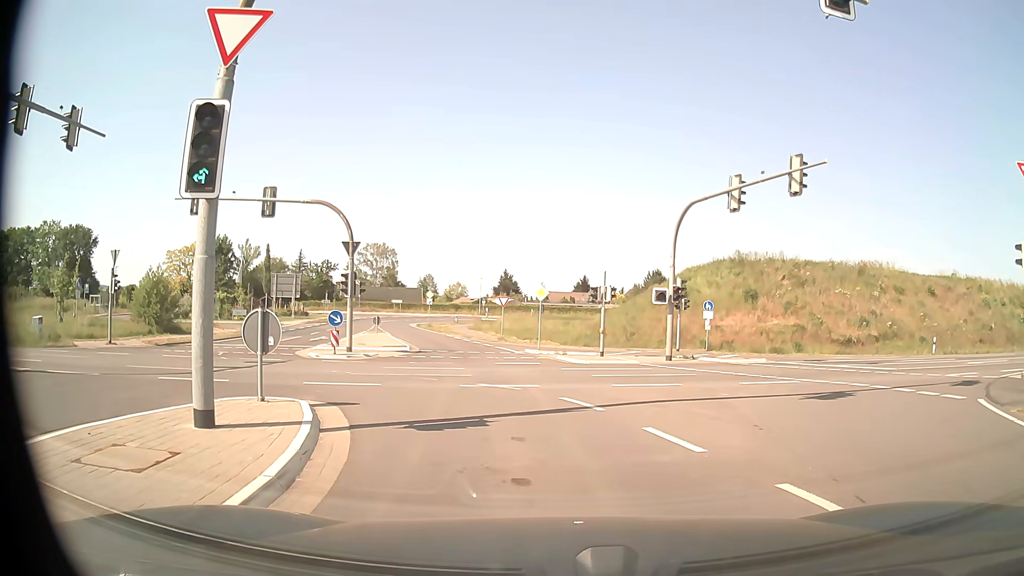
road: tertiary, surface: asphalt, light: Day
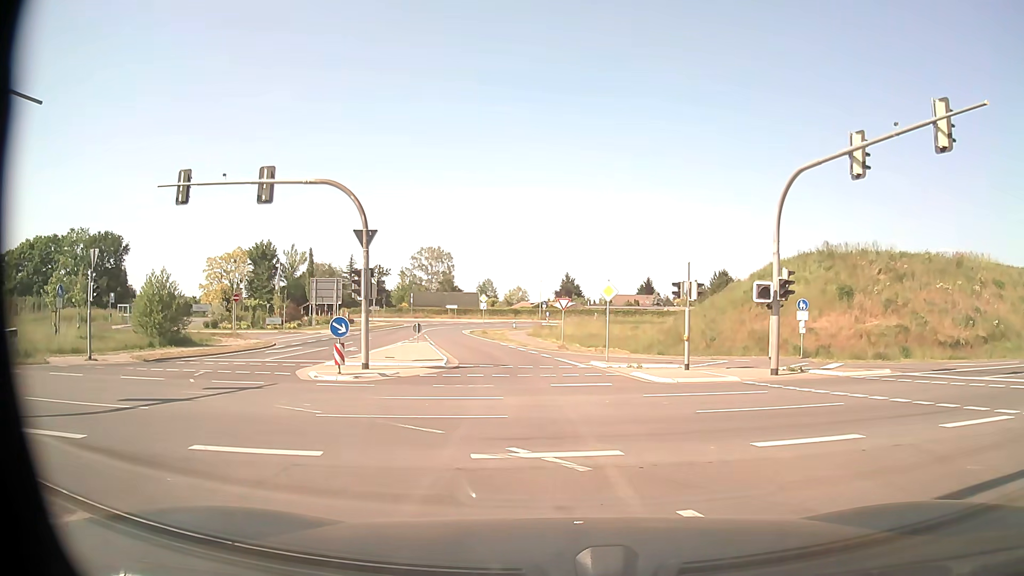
(-0.1, +6.4) m; -4°
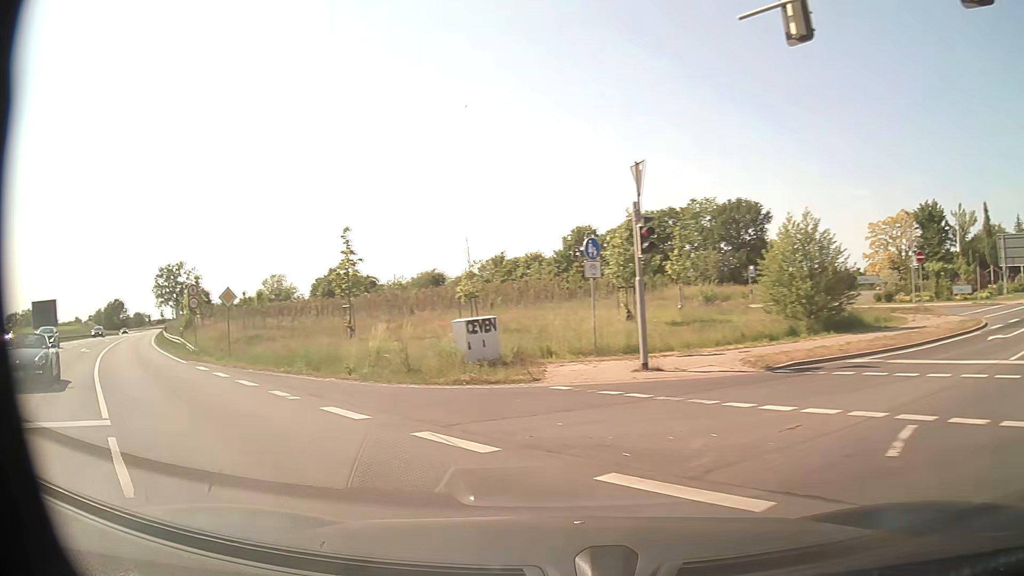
(-6.2, +13.3) m; -56°
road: primary
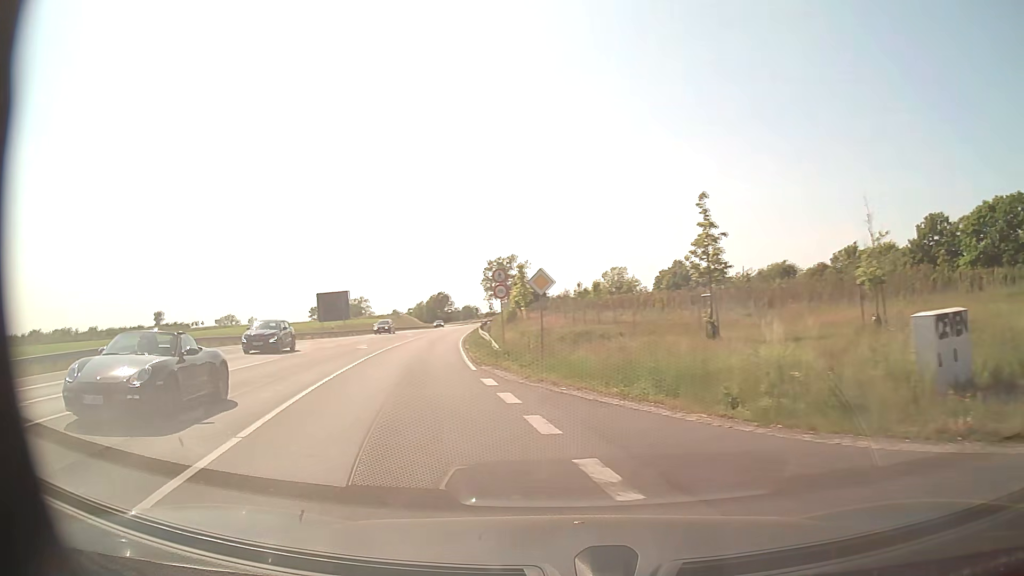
(-1.9, +7.0) m; -30°
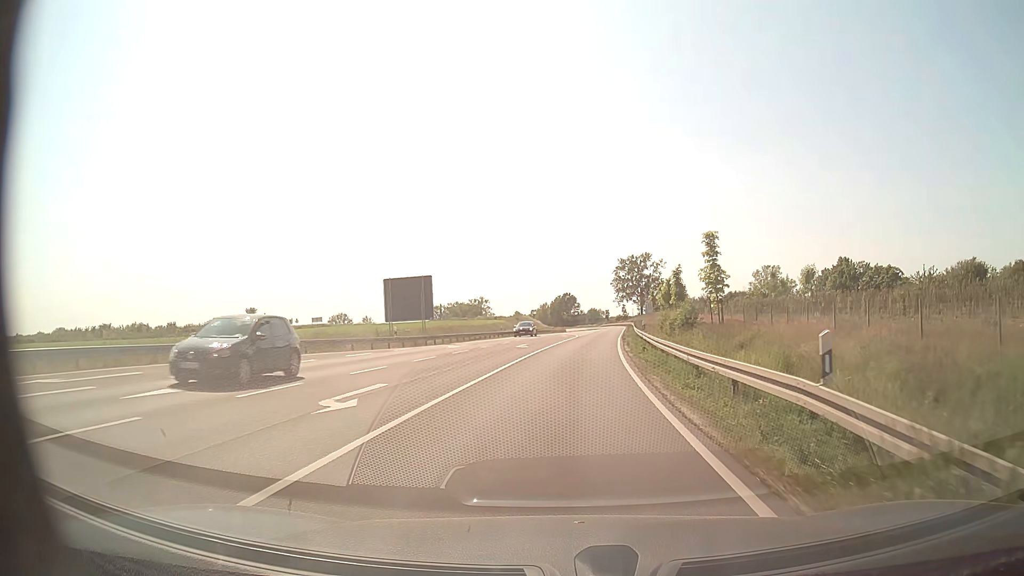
(-4.7, +24.6) m; -11°
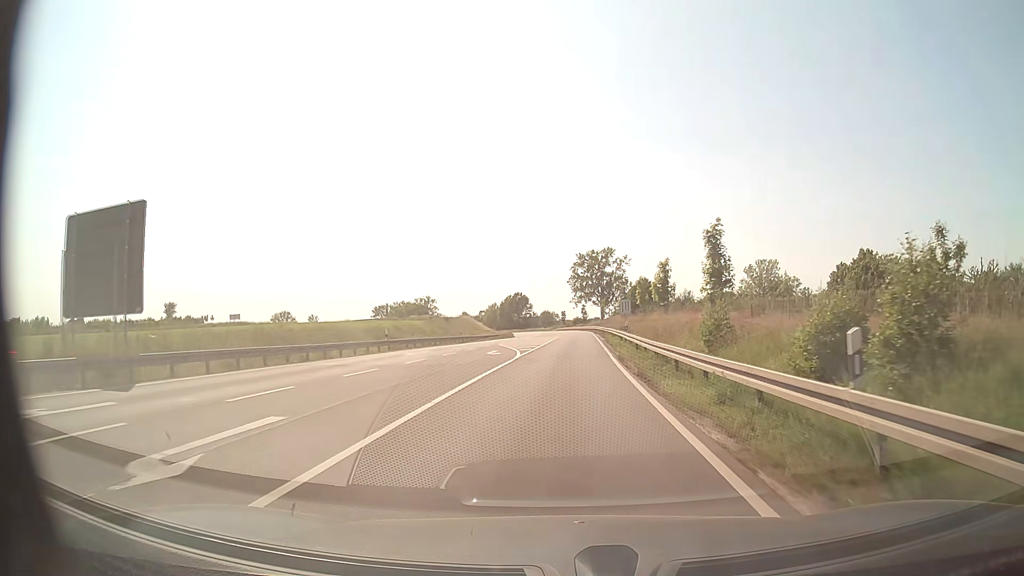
(+1.3, +30.8) m; +4°
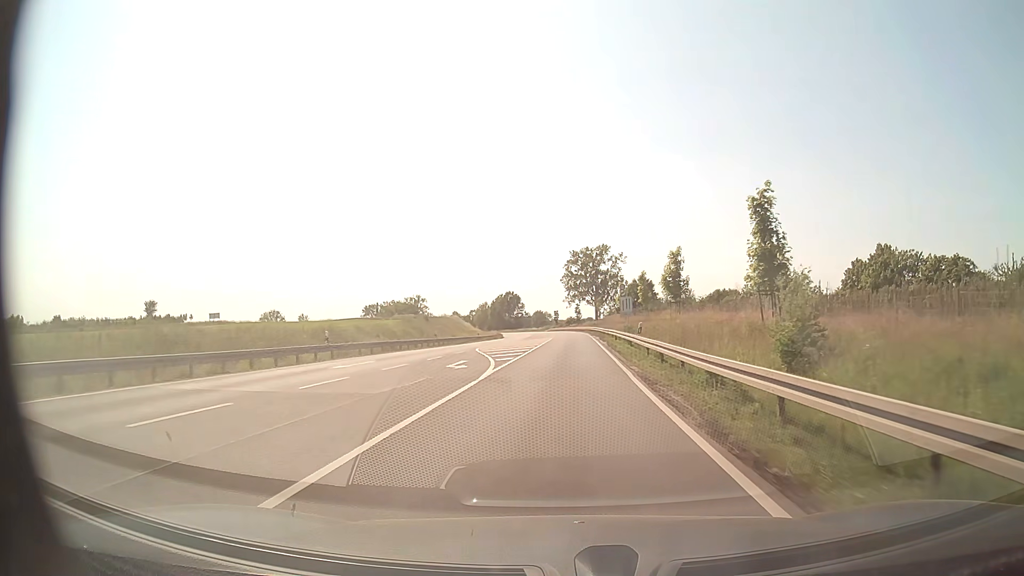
(+0.1, +9.2) m; +1°
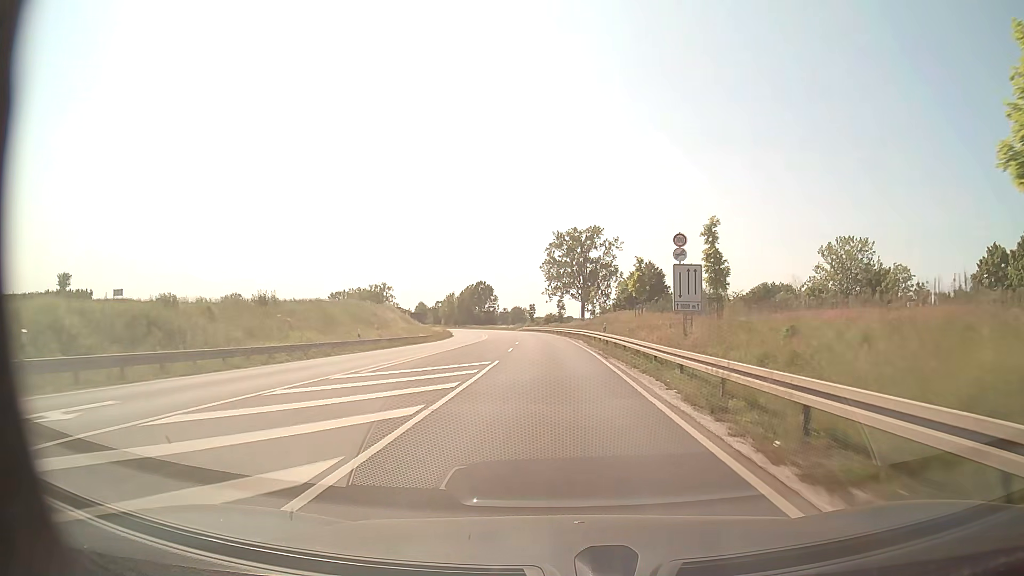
(+0.8, +41.8) m; +2°
(0, +10) (0, +20) (0, +30) (-1, +40) (-1, +50) (-1, +60) (-2, +70) (-3, +80) (-4, +90) (-5, +100) m
